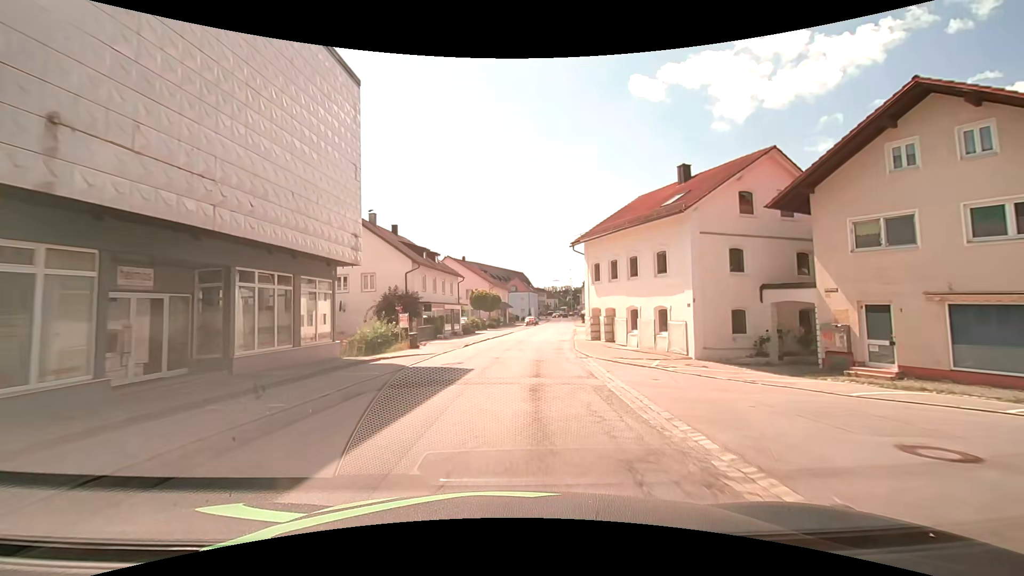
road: secondary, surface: asphalt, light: Day
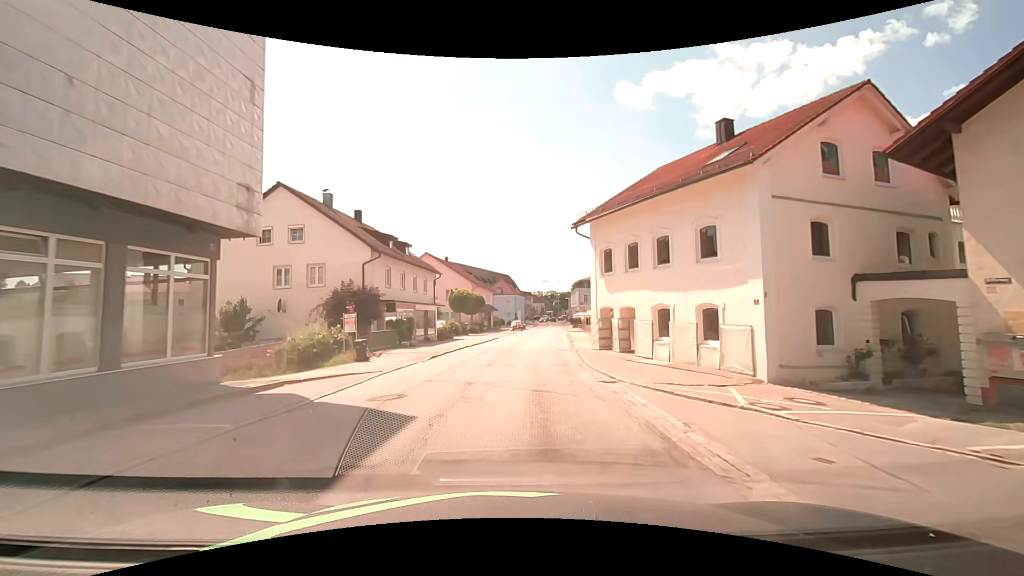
(+0.1, +7.6) m; +2°
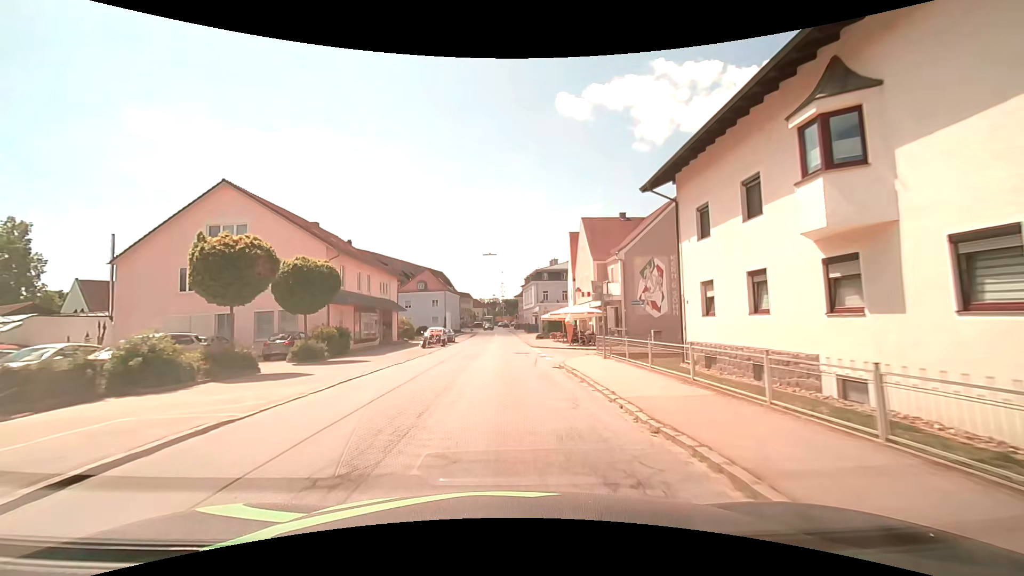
(+2.7, +37.4) m; +7°
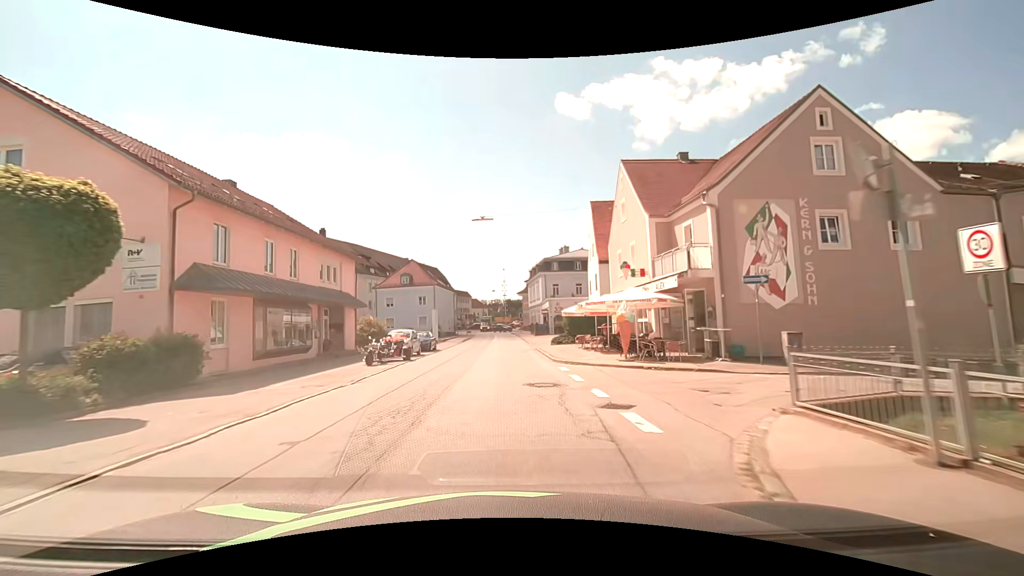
(0.0, +15.0) m; 0°
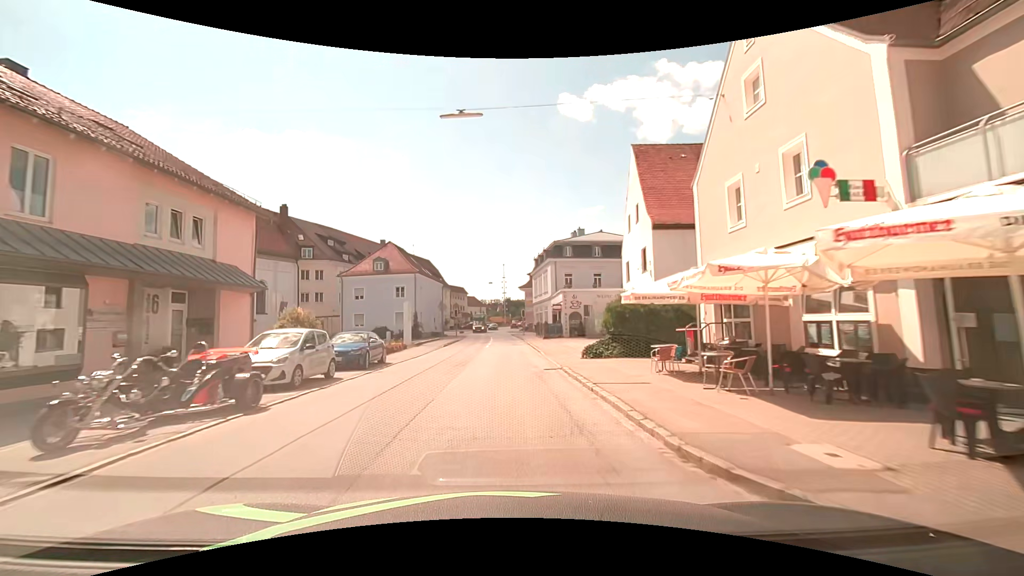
(0.0, +14.9) m; 0°
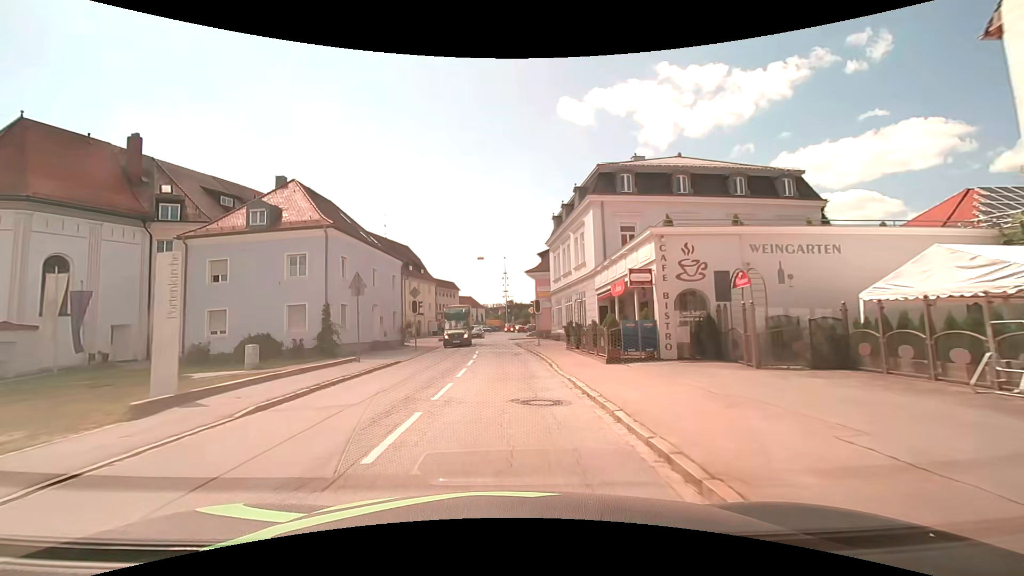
(+0.2, +27.8) m; 0°
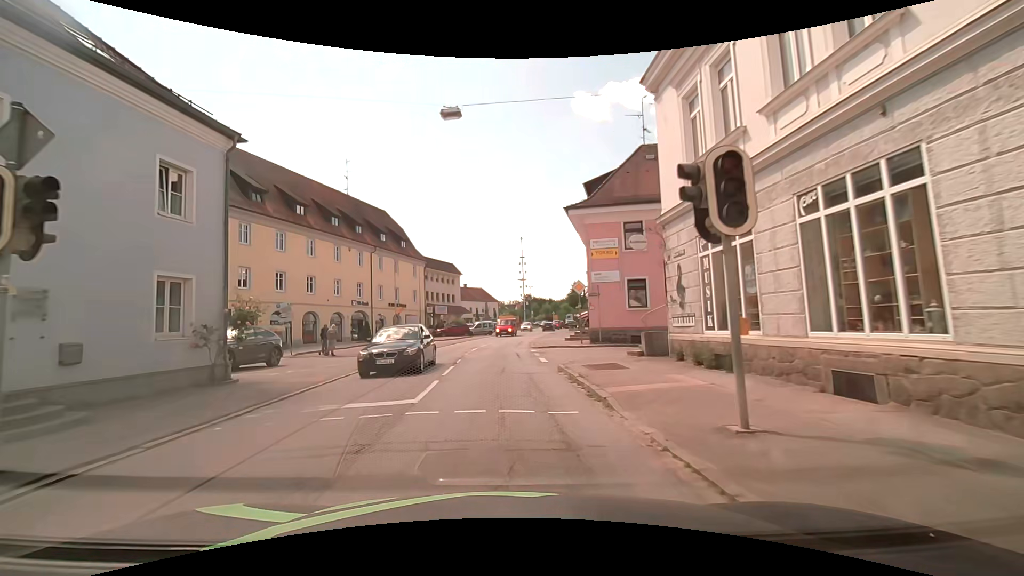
(-0.1, +28.2) m; -2°
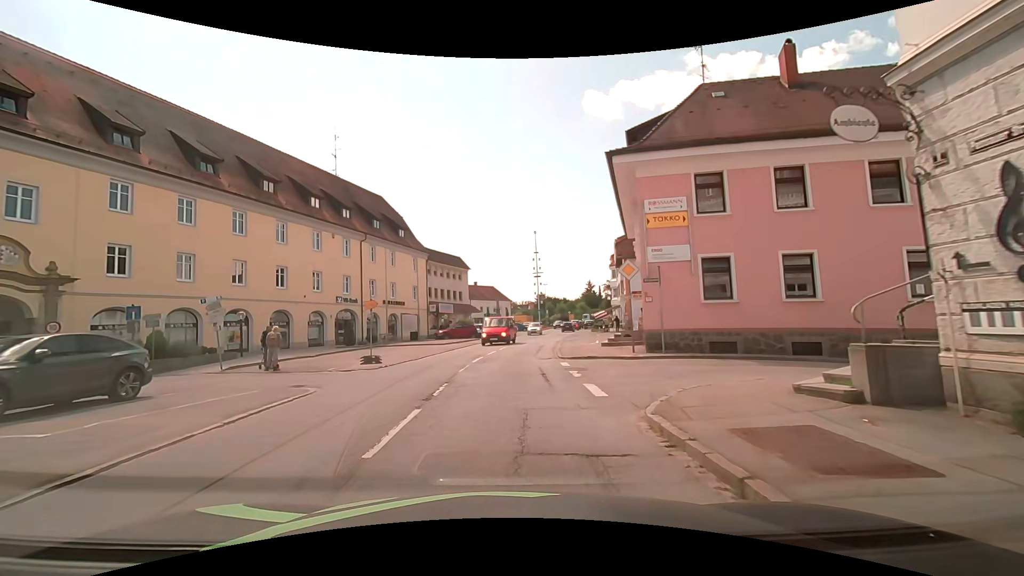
(-0.1, +8.3) m; -3°
